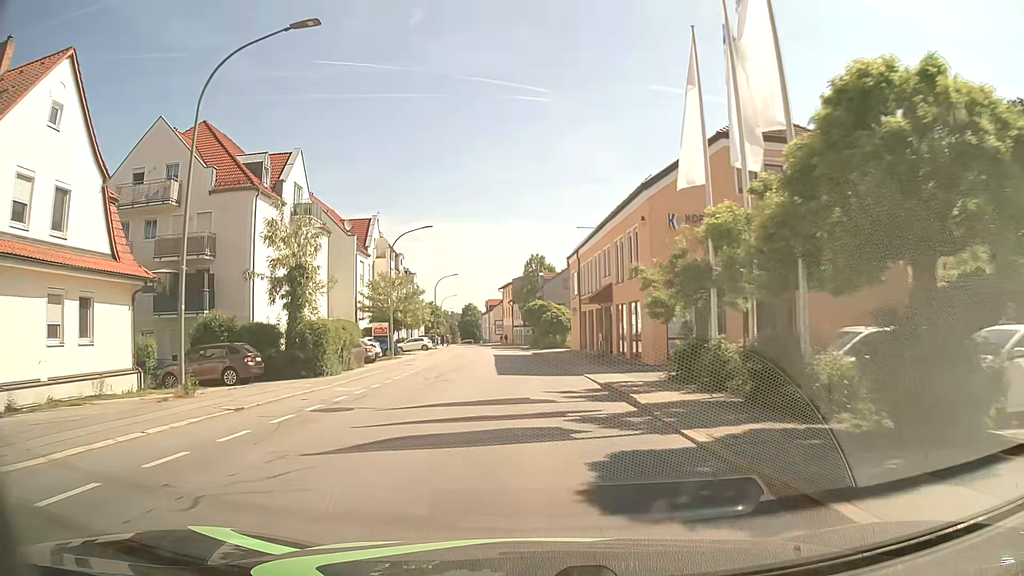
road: tertiary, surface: asphalt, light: Day
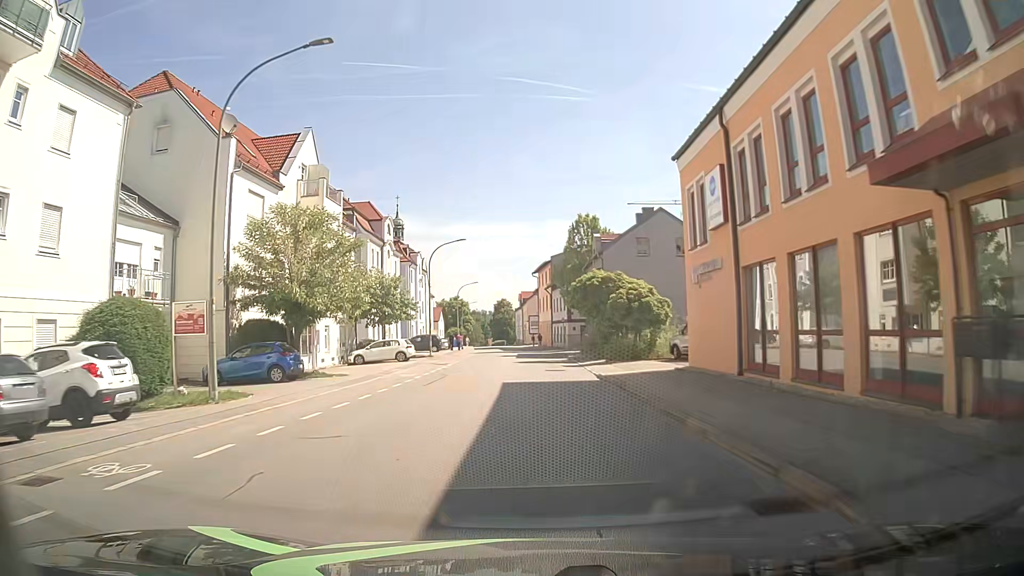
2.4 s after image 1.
(-0.9, +29.5) m; -3°
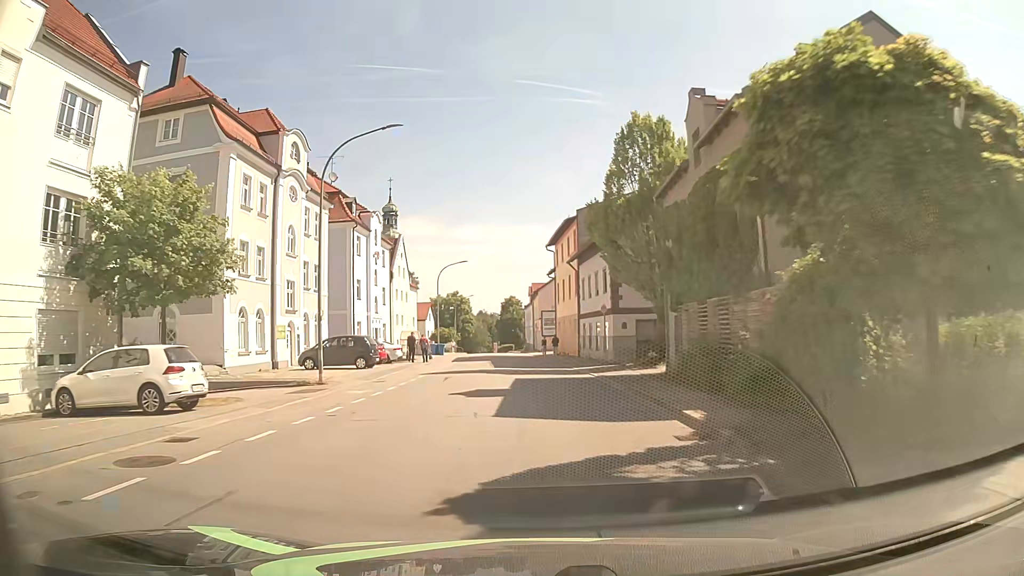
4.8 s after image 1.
(-0.2, +28.8) m; -1°
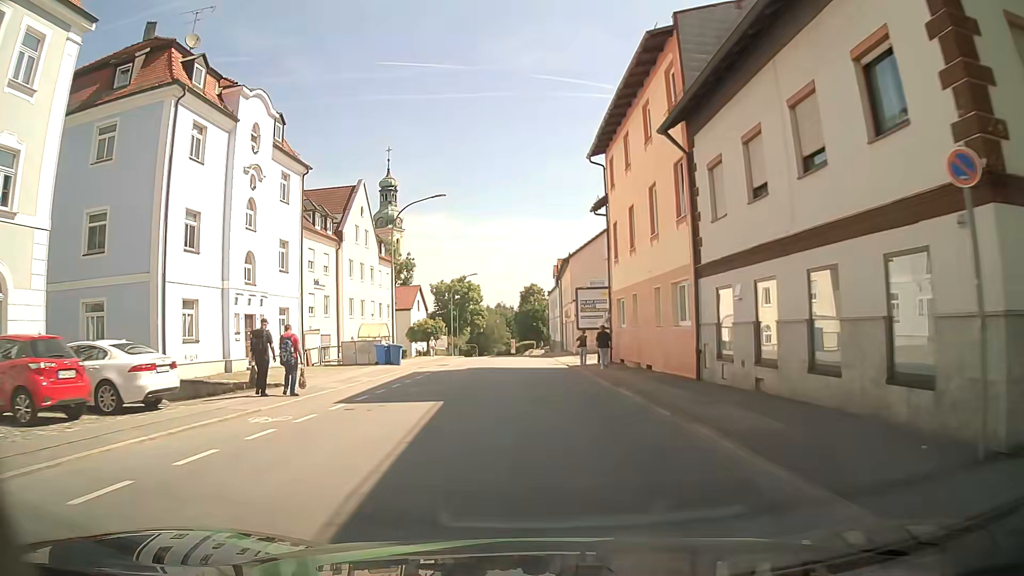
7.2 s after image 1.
(-0.6, +28.7) m; -2°
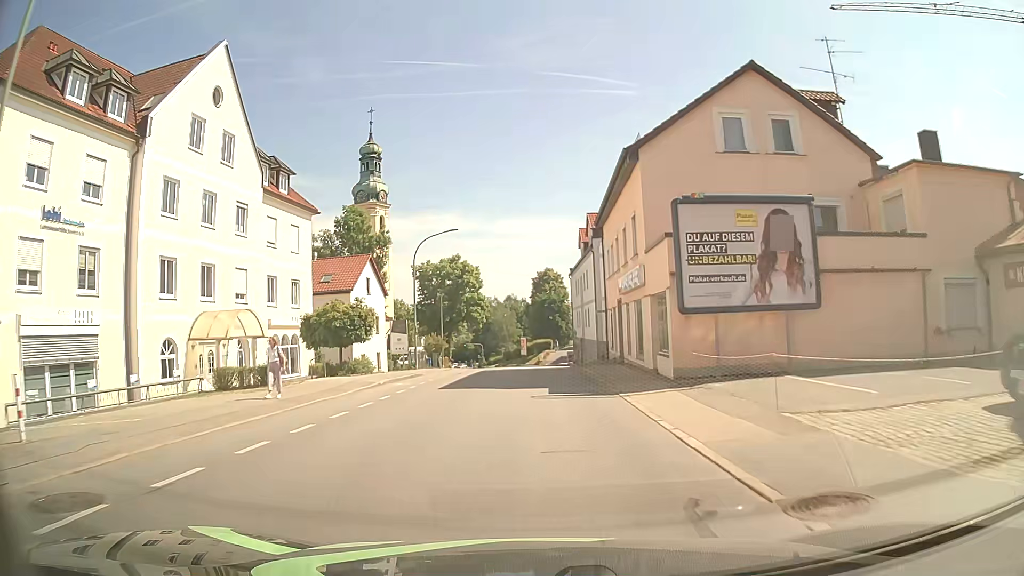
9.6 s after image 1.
(-0.6, +29.1) m; -1°
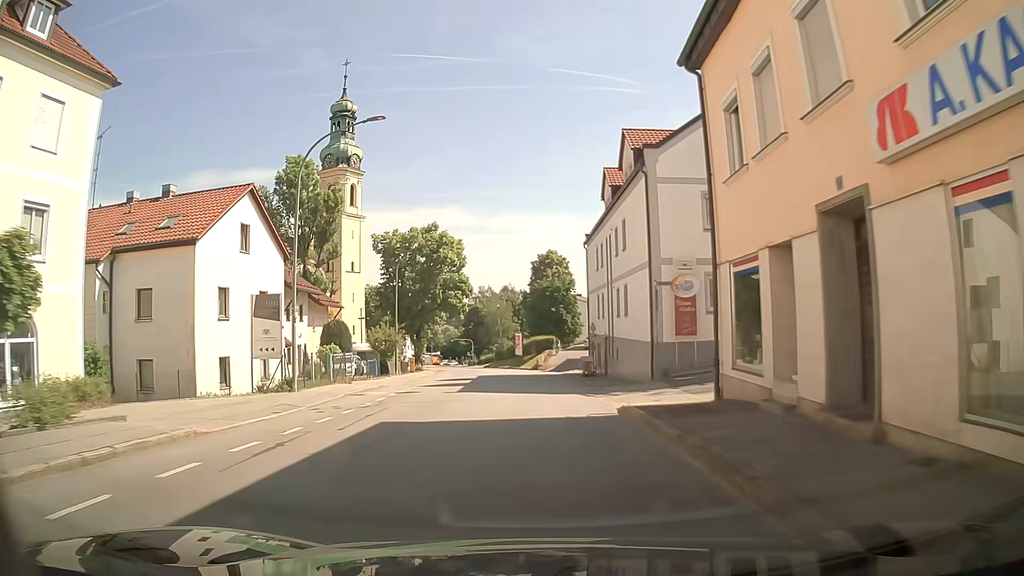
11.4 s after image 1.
(-0.2, +21.7) m; 0°
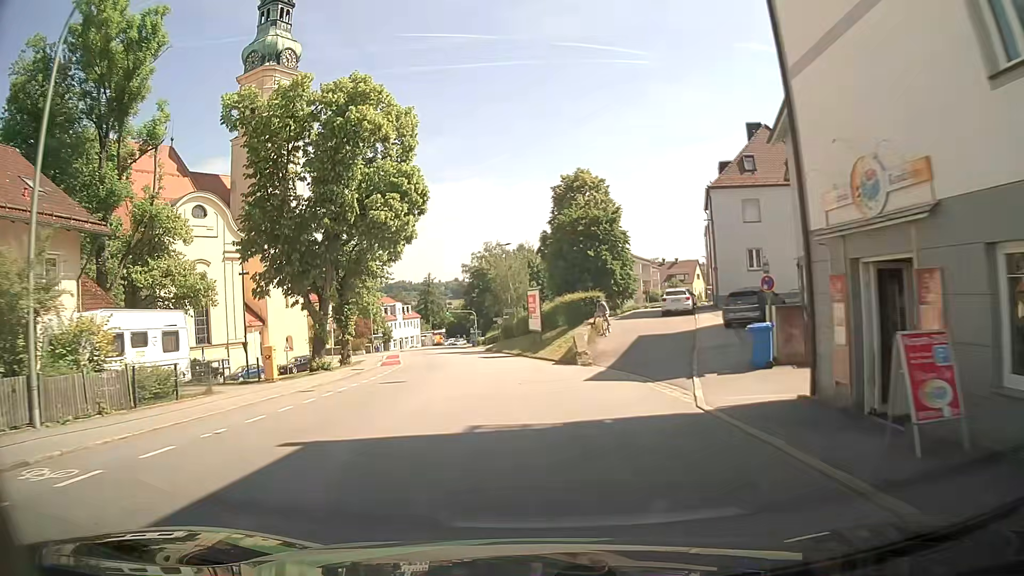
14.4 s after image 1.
(-0.4, +36.5) m; -2°
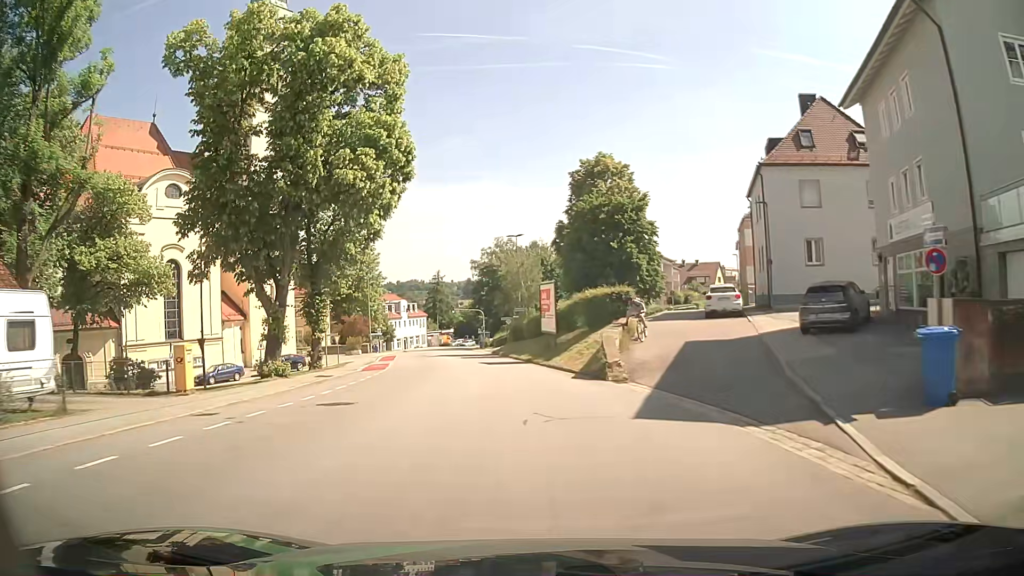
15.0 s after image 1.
(-0.1, +7.4) m; -1°
(0, +10) (-1, +20) (-2, +30) (-3, +40) (-5, +50) (-6, +60) (-8, +69) (-10, +79) (-11, +89) (-12, +99) m
